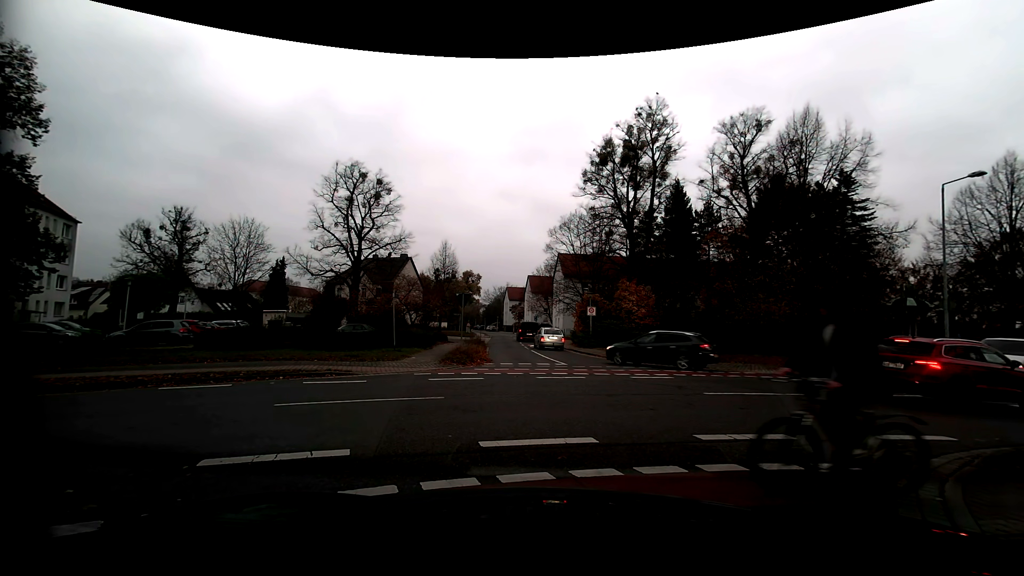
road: residential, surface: asphalt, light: Day
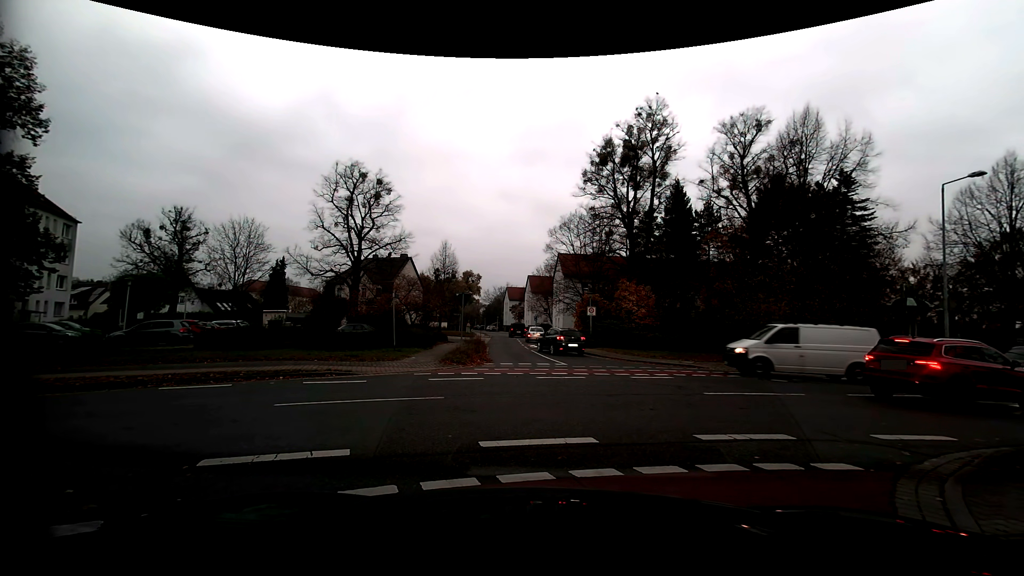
(0.0, 0.0) m; 0°
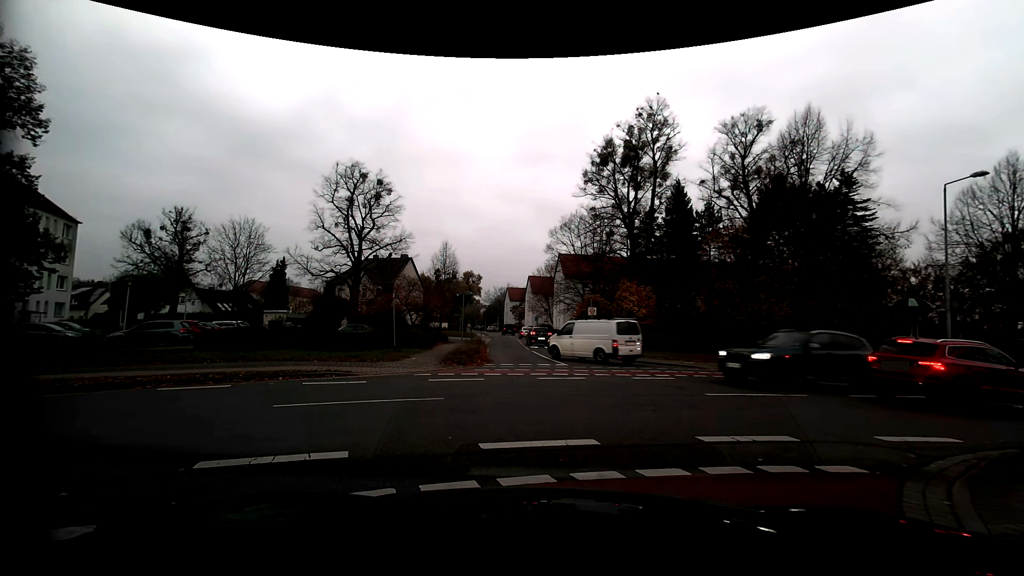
(0.0, 0.0) m; 0°
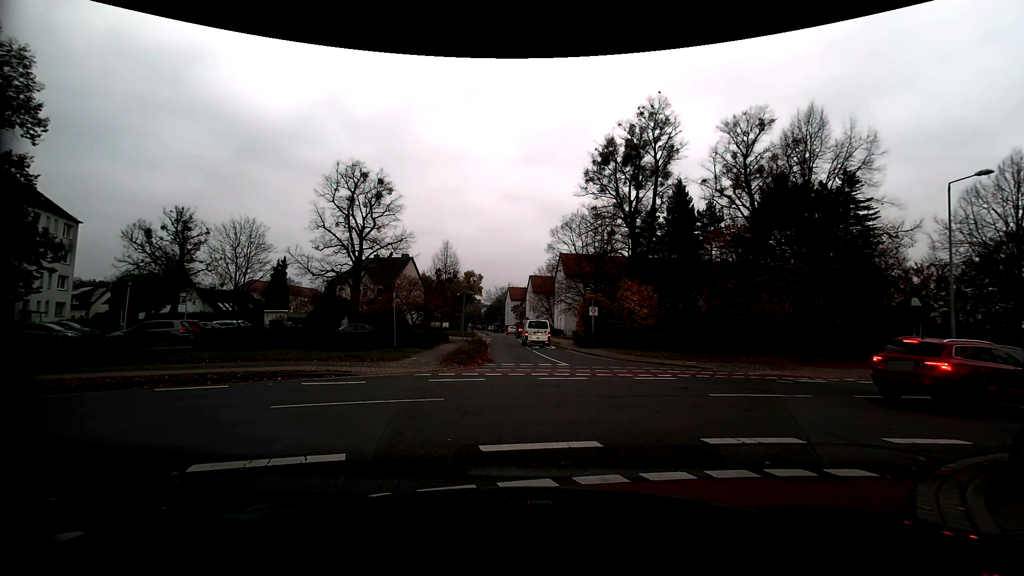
(0.0, +0.2) m; 0°
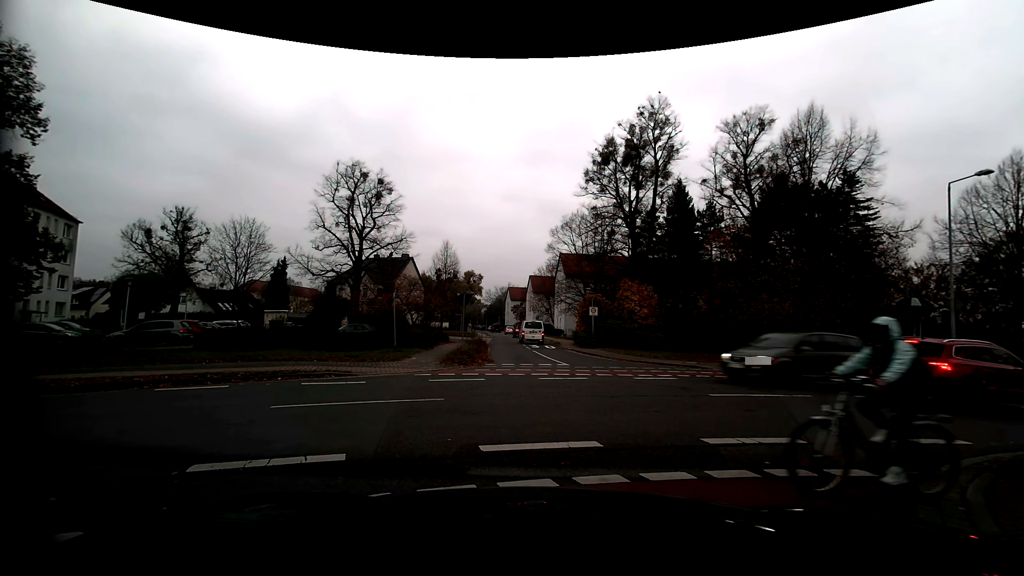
(0.0, 0.0) m; 0°
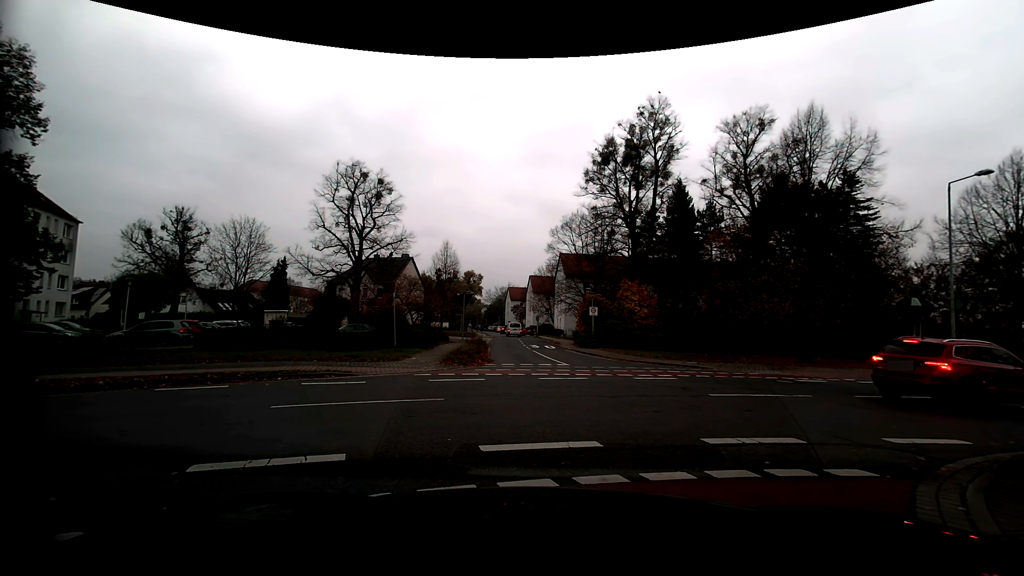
(0.0, 0.0) m; 0°
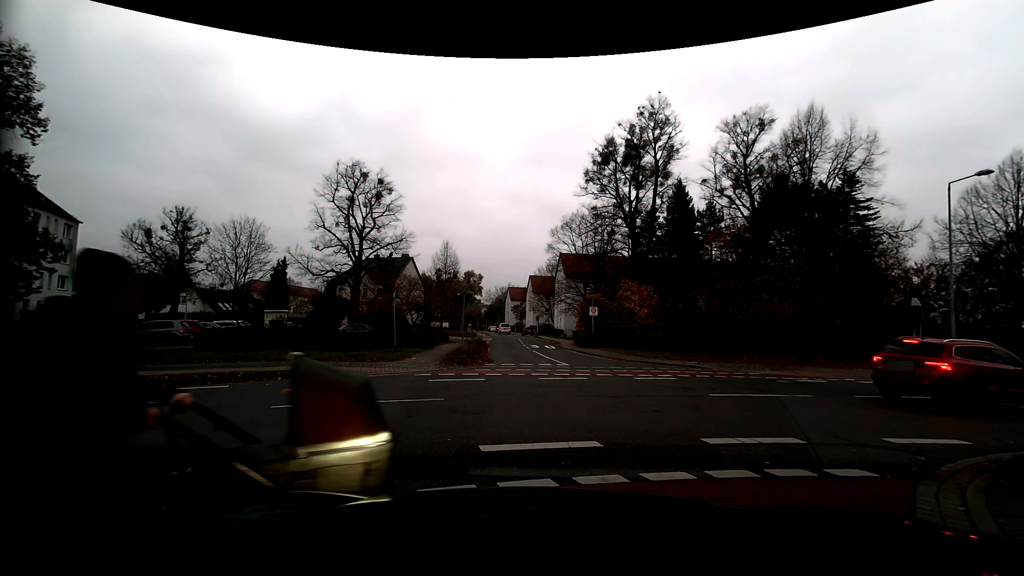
(0.0, 0.0) m; 0°
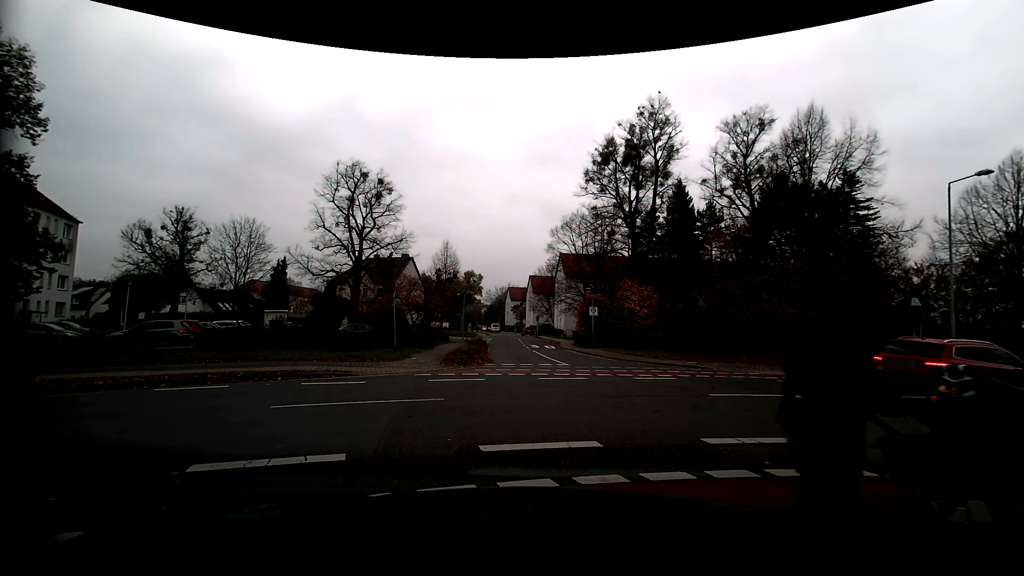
(0.0, 0.0) m; 0°
